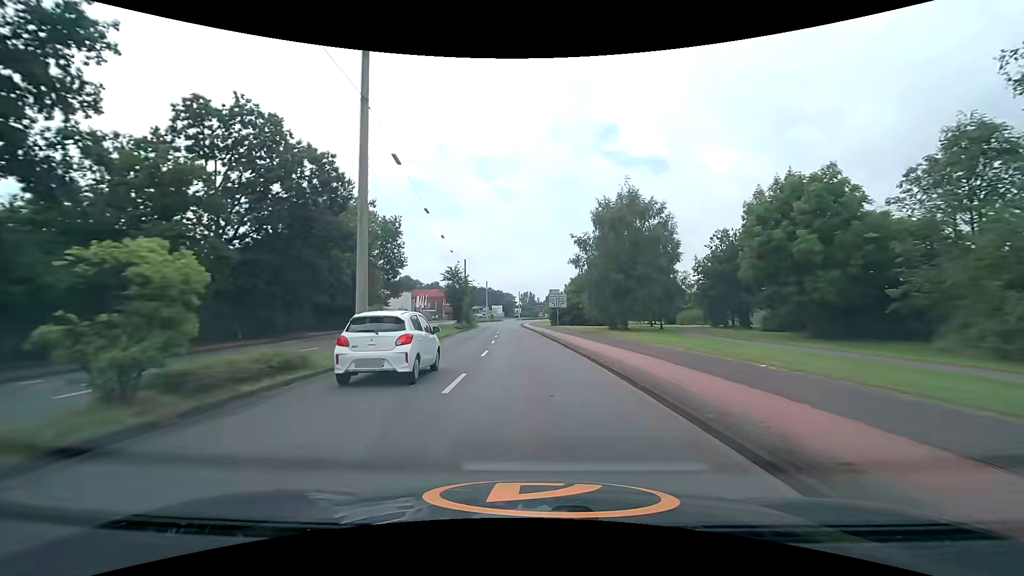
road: secondary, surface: asphalt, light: Day
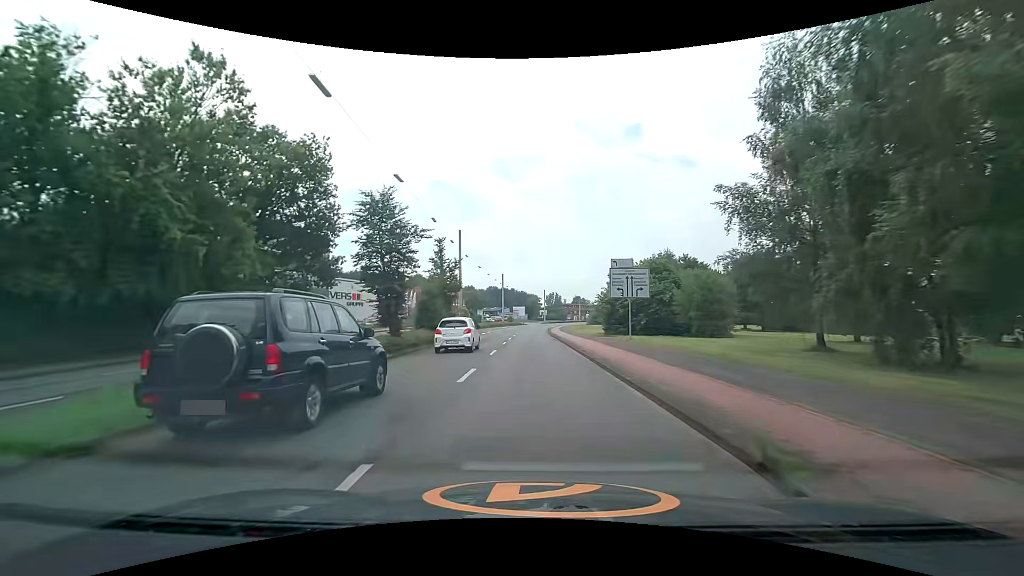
(-0.9, +33.7) m; -3°
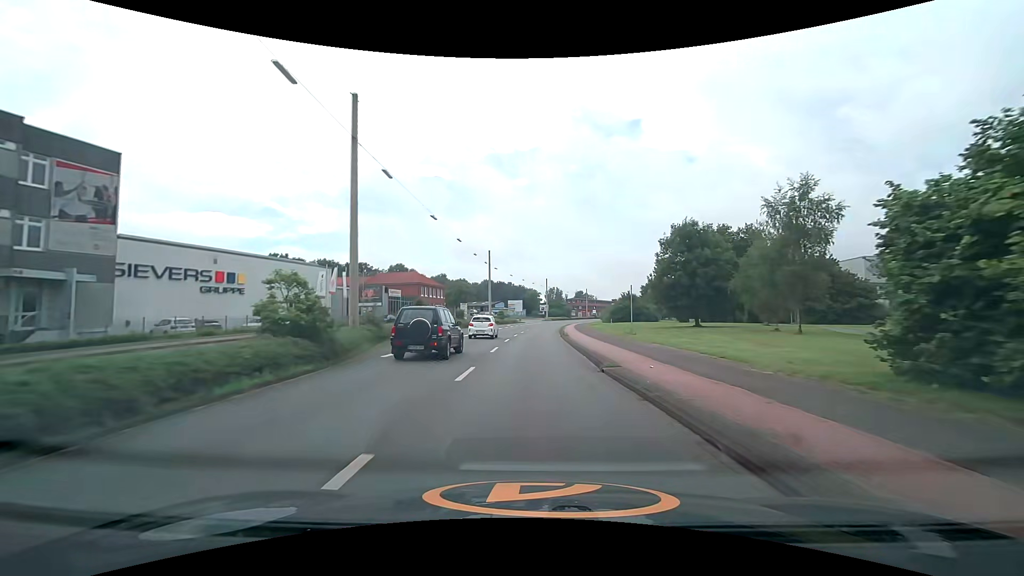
(-0.2, +35.4) m; 0°
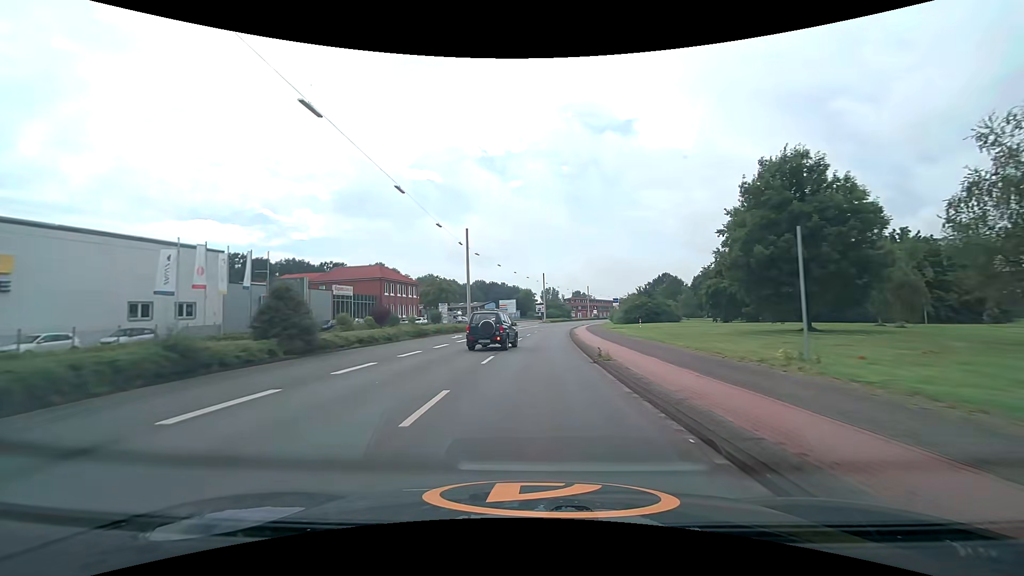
(0.0, +22.0) m; 0°
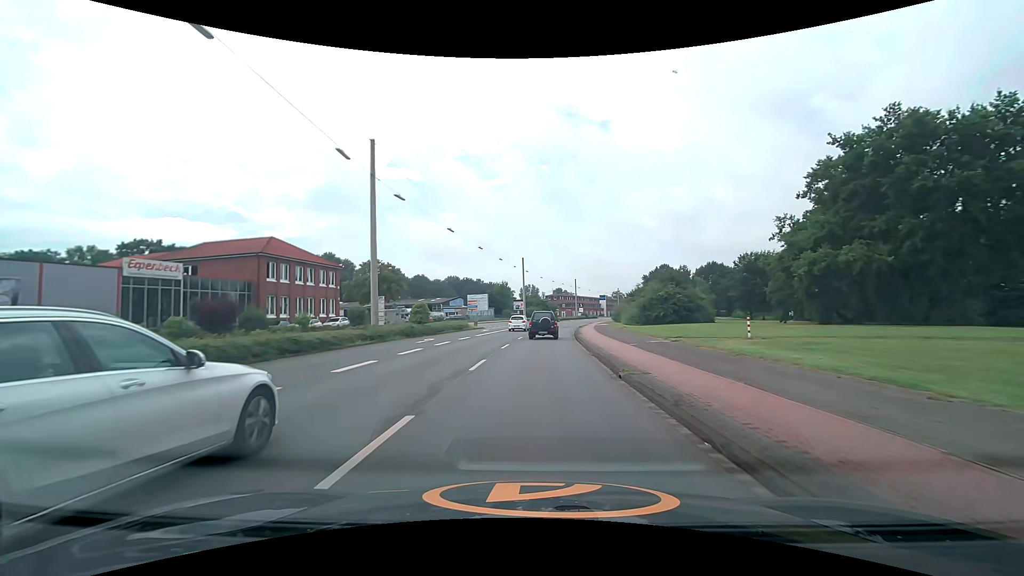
(+0.6, +29.3) m; +2°
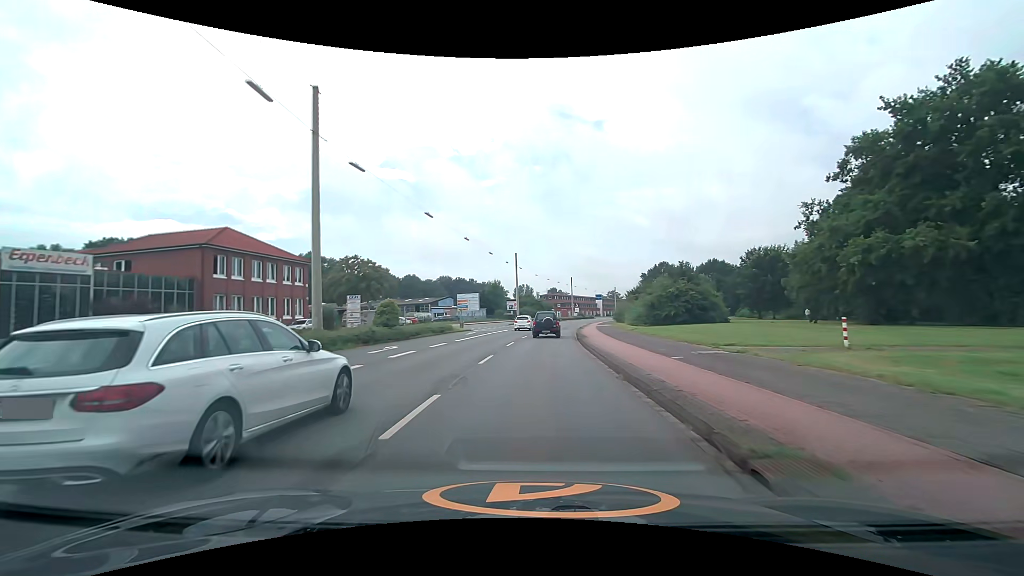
(+0.1, +7.1) m; +1°
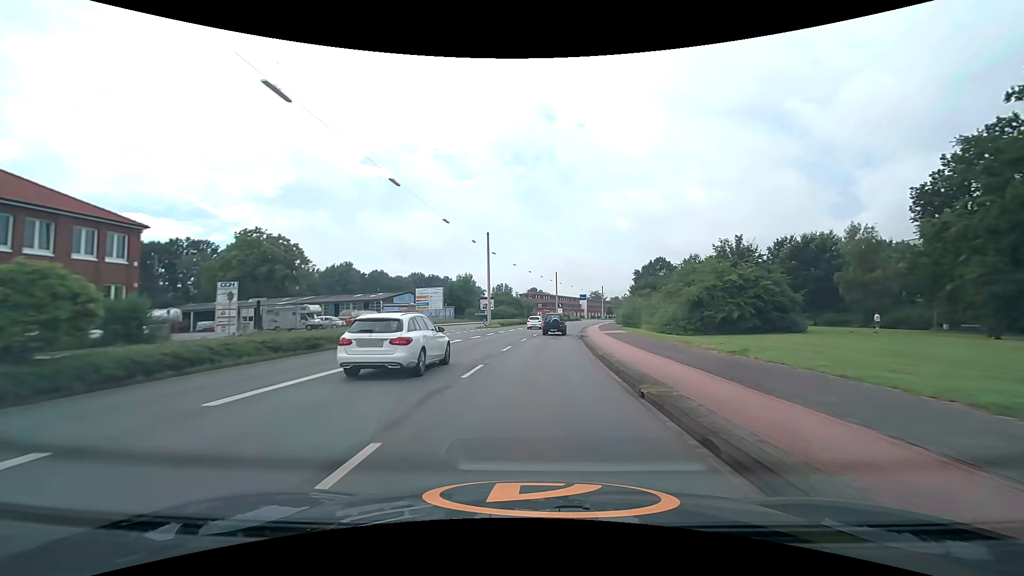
(+0.4, +21.0) m; +2°
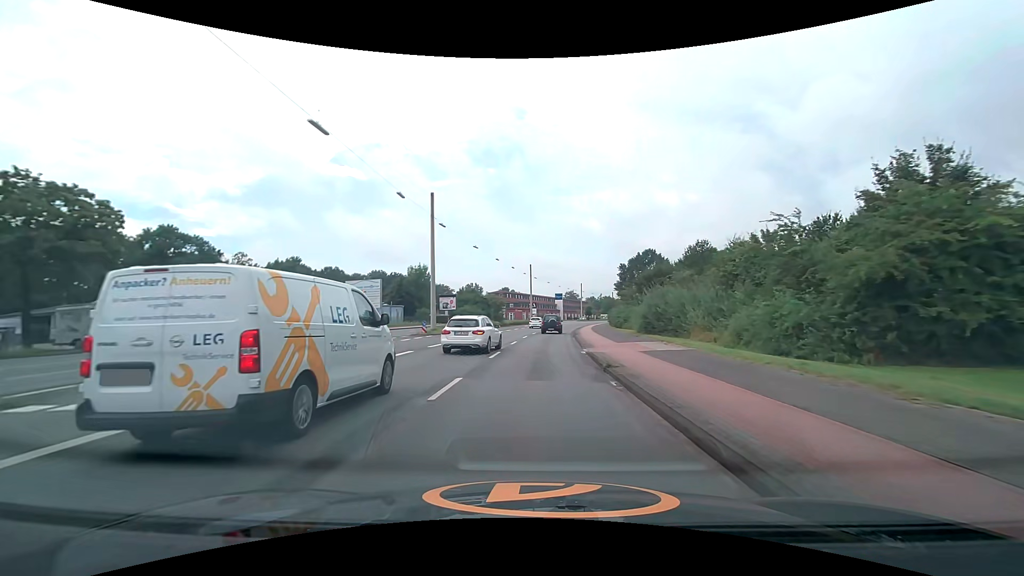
(+0.6, +20.6) m; +3°
(0, +10) (+1, +20) (+1, +30) (+2, +40) (+3, +50) (+4, +60) (+5, +70) (+6, +80) (+8, +90) (+10, +99) m
